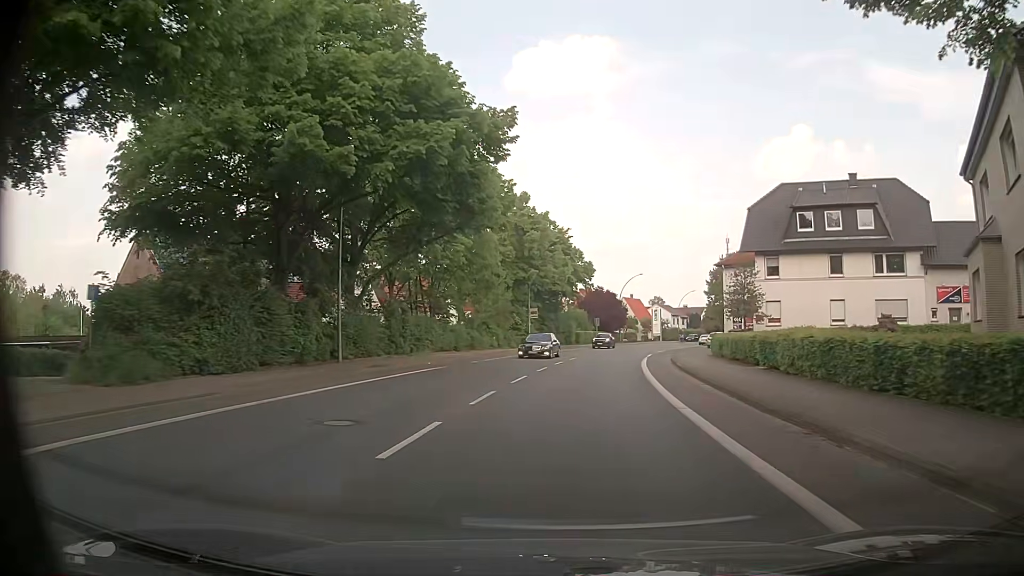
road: primary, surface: asphalt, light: Day
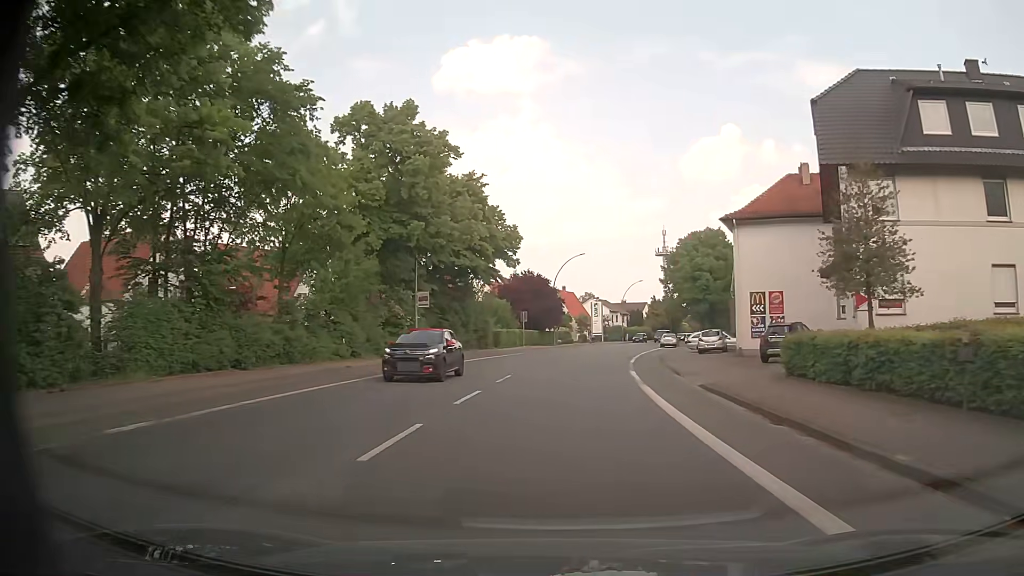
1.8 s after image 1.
(+1.6, +23.7) m; +7°
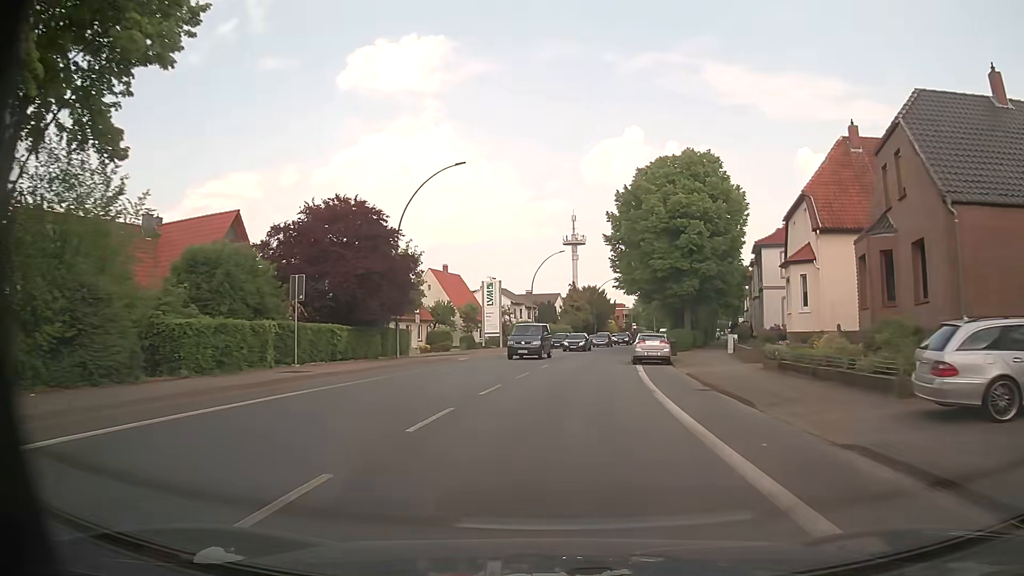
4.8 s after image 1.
(+3.1, +39.6) m; +9°
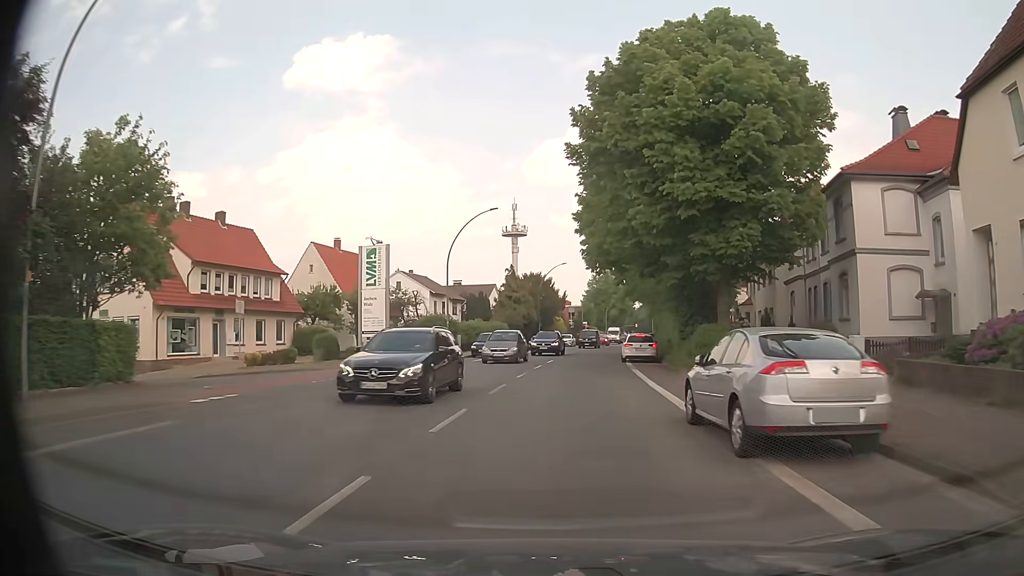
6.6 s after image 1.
(+0.9, +23.9) m; +4°
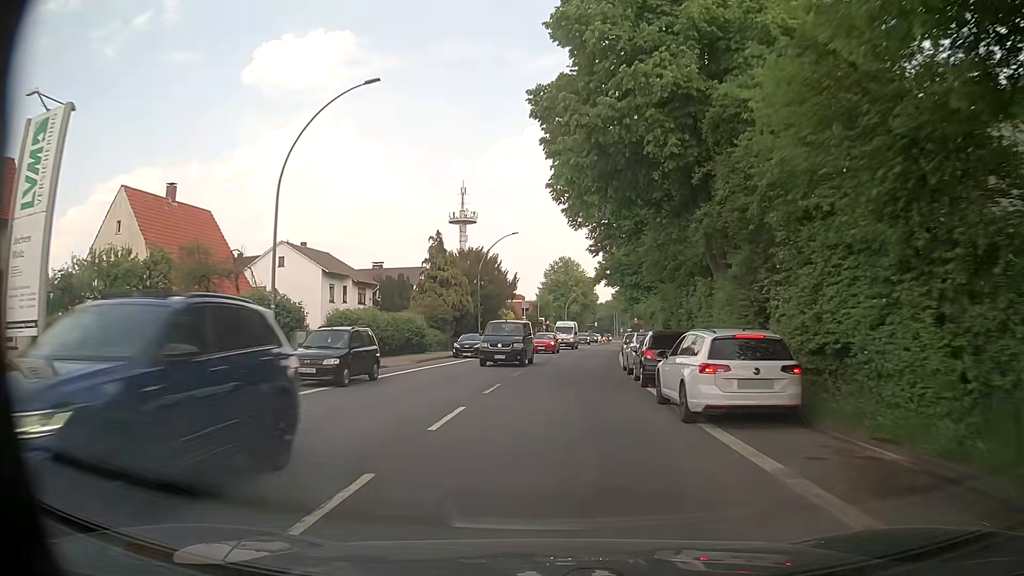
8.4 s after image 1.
(+0.9, +23.9) m; +3°
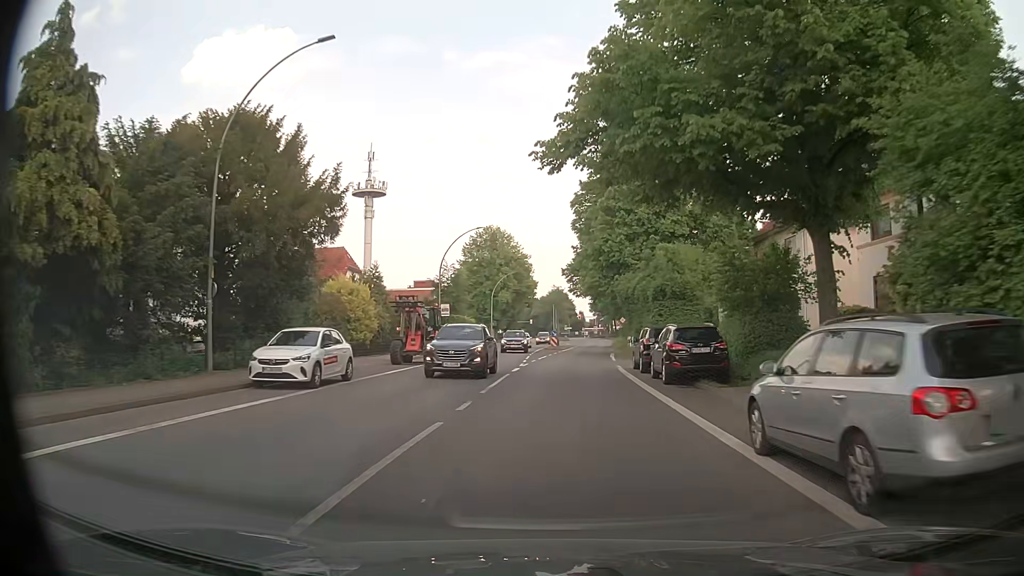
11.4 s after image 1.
(+2.6, +39.7) m; +7°
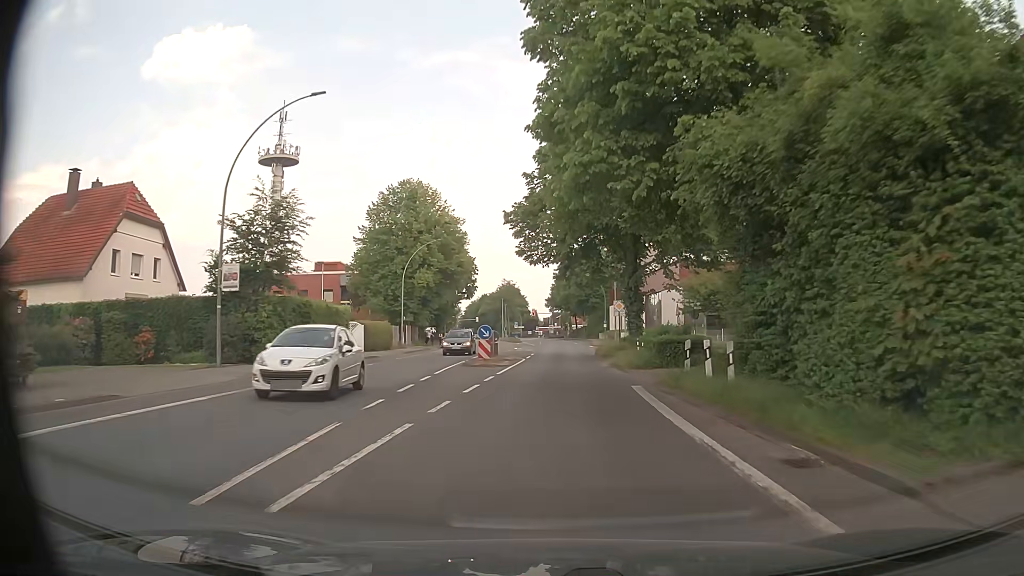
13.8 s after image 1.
(+1.1, +31.8) m; +4°
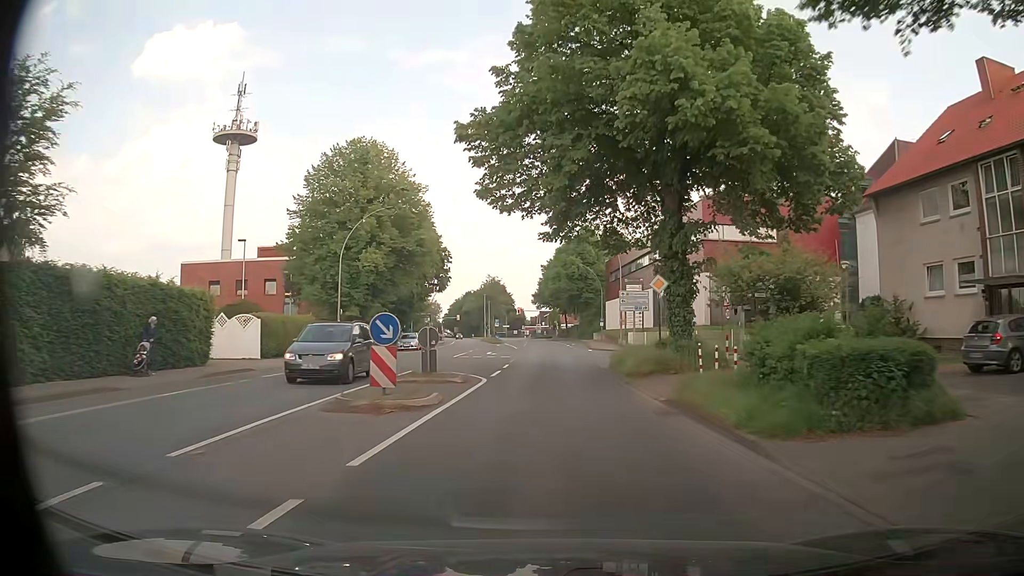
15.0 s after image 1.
(+0.1, +15.9) m; +1°
(0, +10) (0, +20) (0, +30) (0, +40) (0, +50) (0, +60) (0, +70) (-1, +80) (-1, +90) (-1, +100) m
